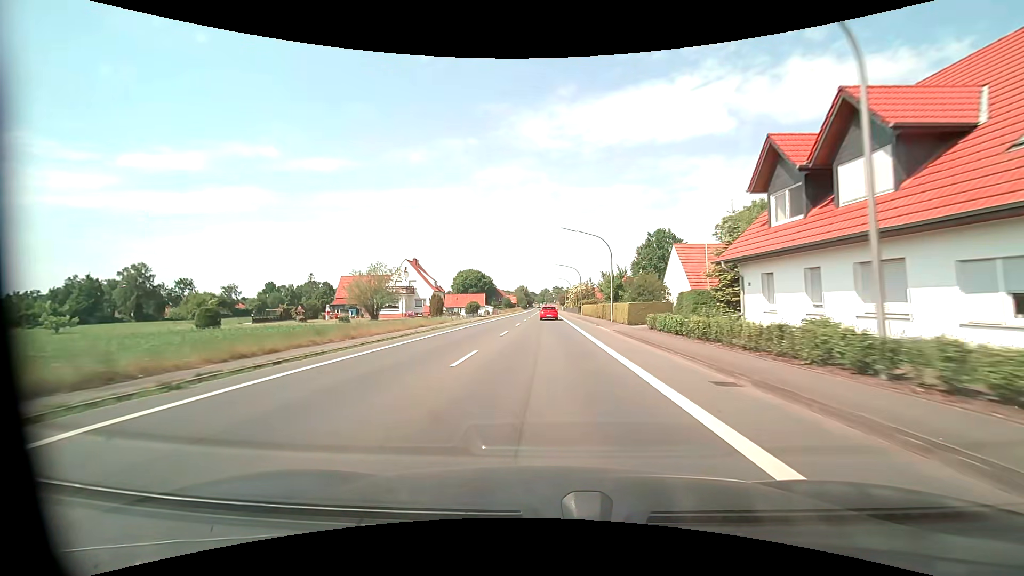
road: primary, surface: asphalt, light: Day
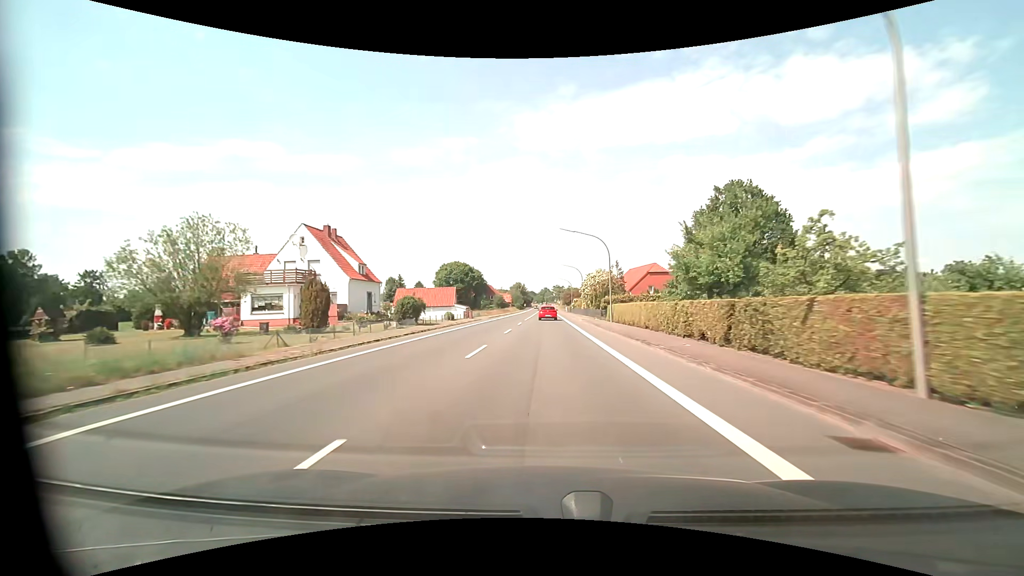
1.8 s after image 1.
(0.0, +34.2) m; 0°
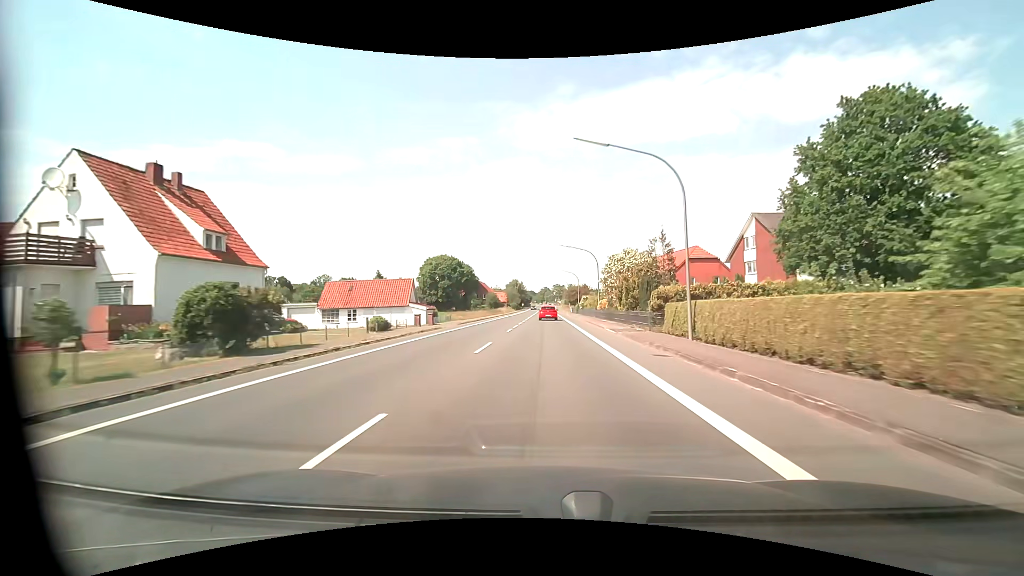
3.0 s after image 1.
(0.0, +22.7) m; 0°
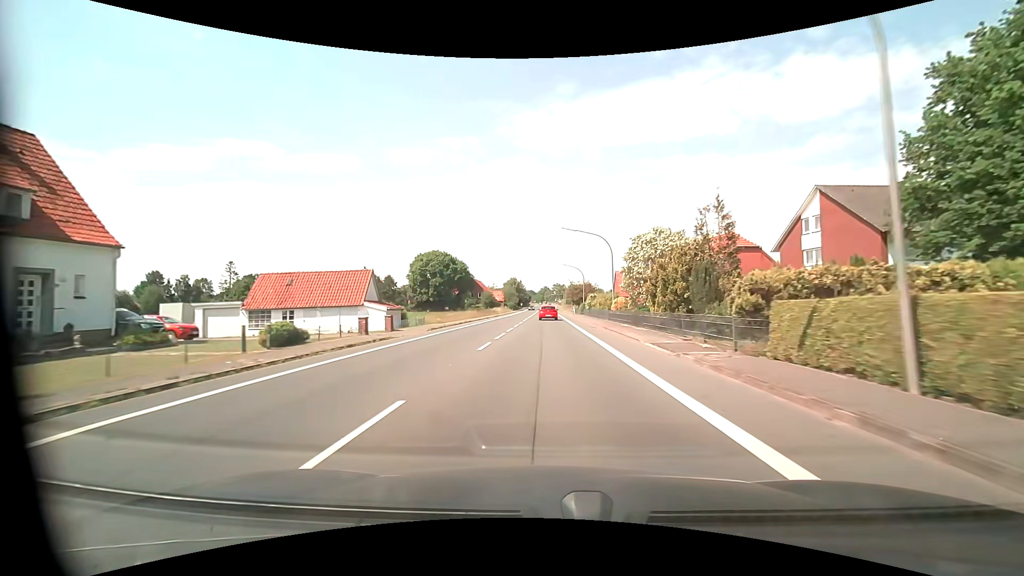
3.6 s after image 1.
(0.0, +11.3) m; 0°
